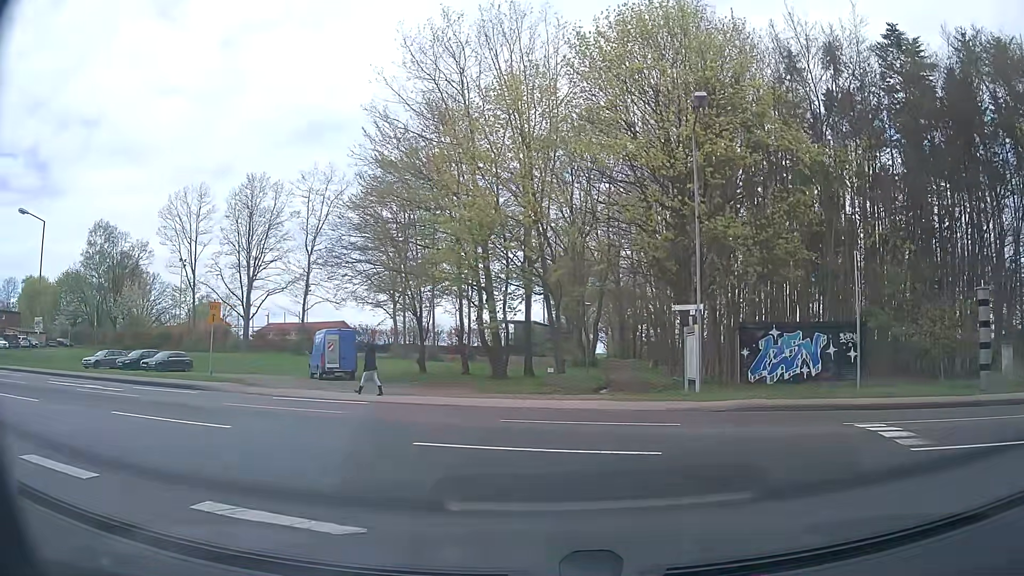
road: unclassified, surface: asphalt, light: Day
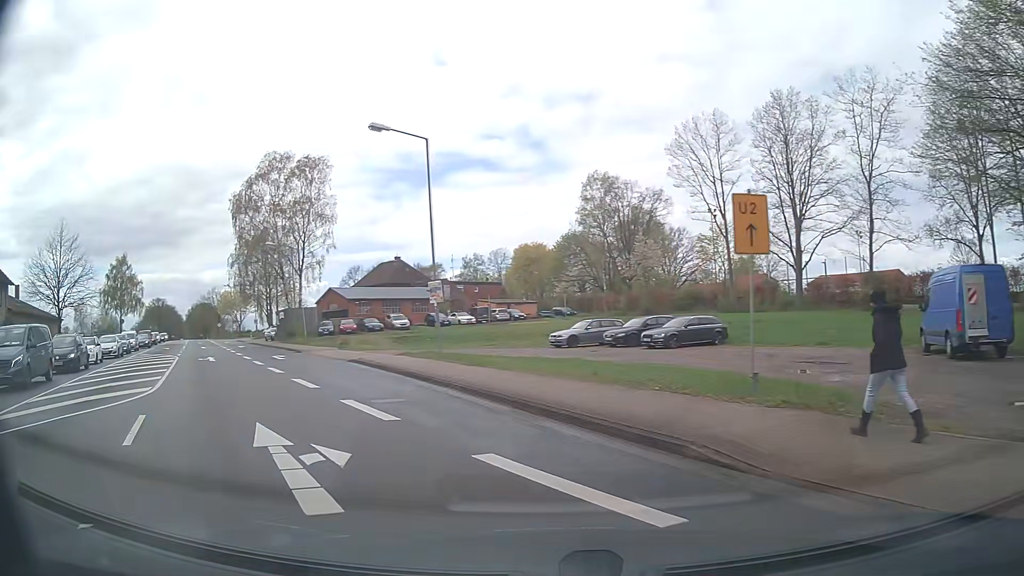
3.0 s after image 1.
(-5.9, +15.6) m; -45°
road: primary
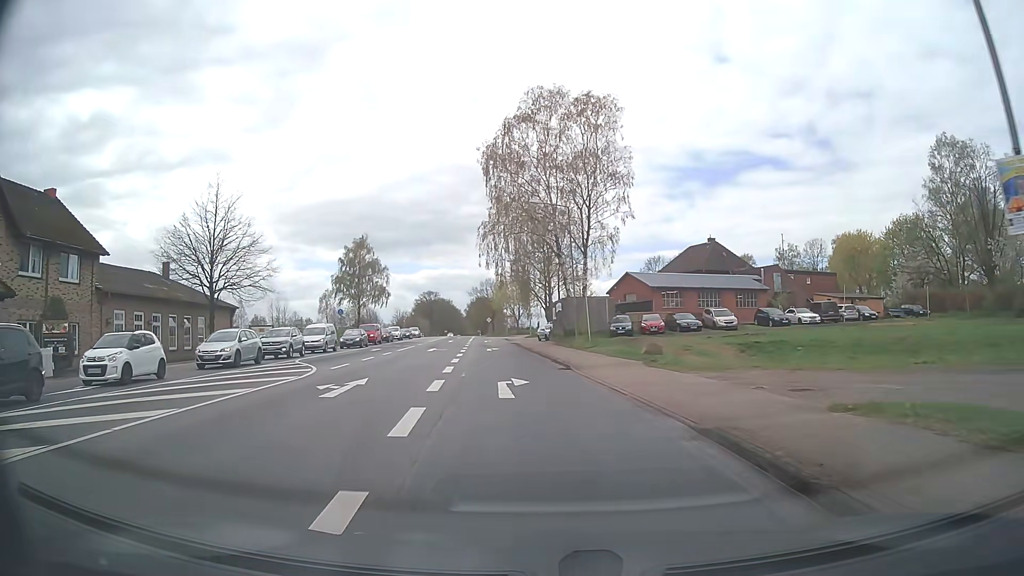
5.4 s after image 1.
(-5.6, +19.3) m; -25°
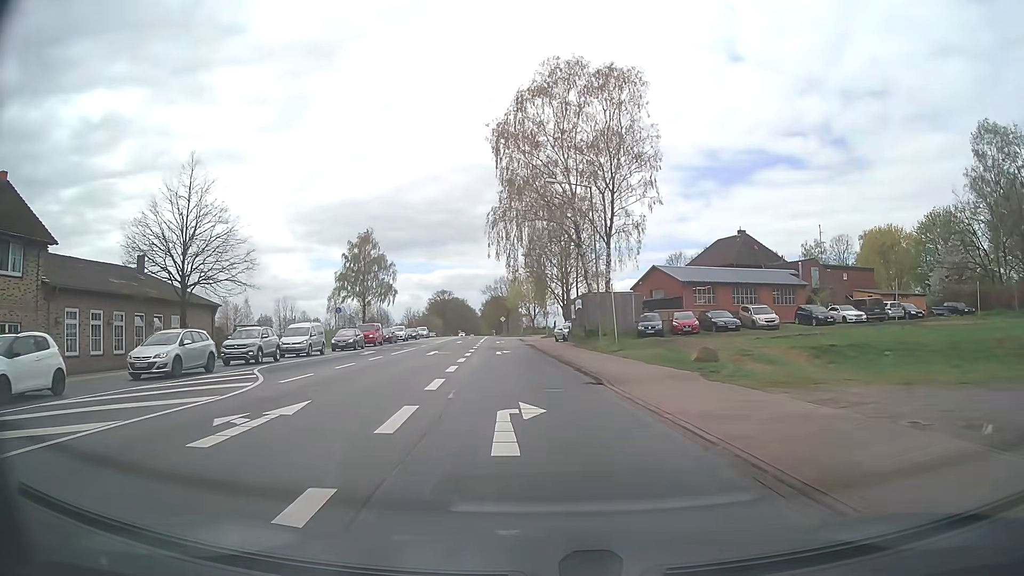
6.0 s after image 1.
(-0.1, +6.0) m; -1°
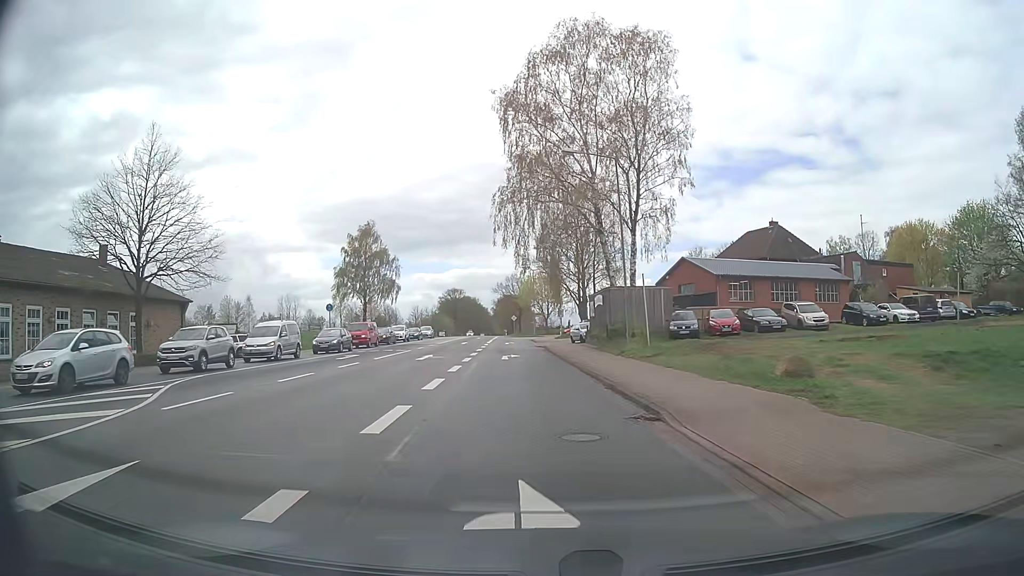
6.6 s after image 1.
(-0.1, +6.4) m; -2°
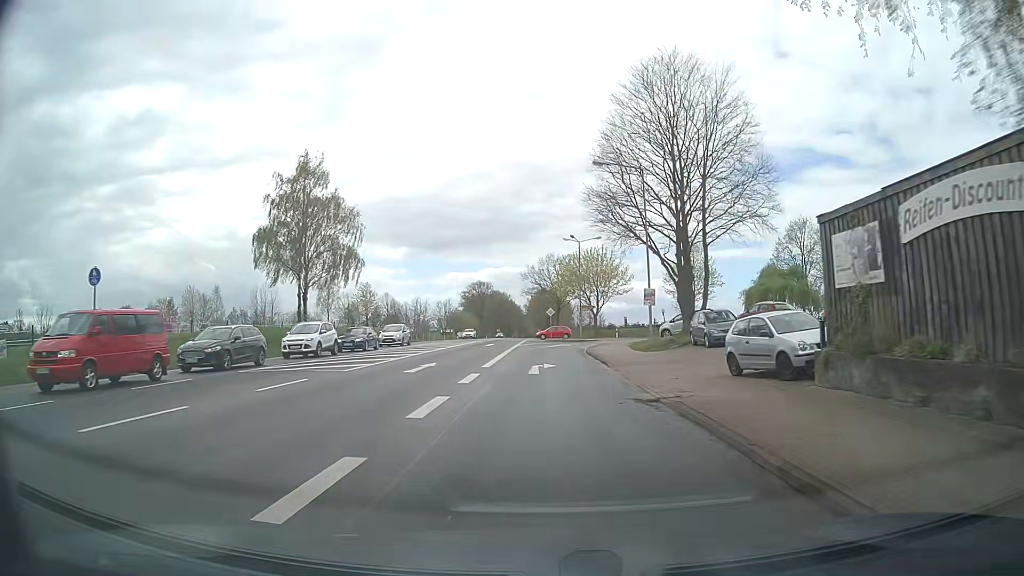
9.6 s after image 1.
(-1.5, +35.4) m; -3°
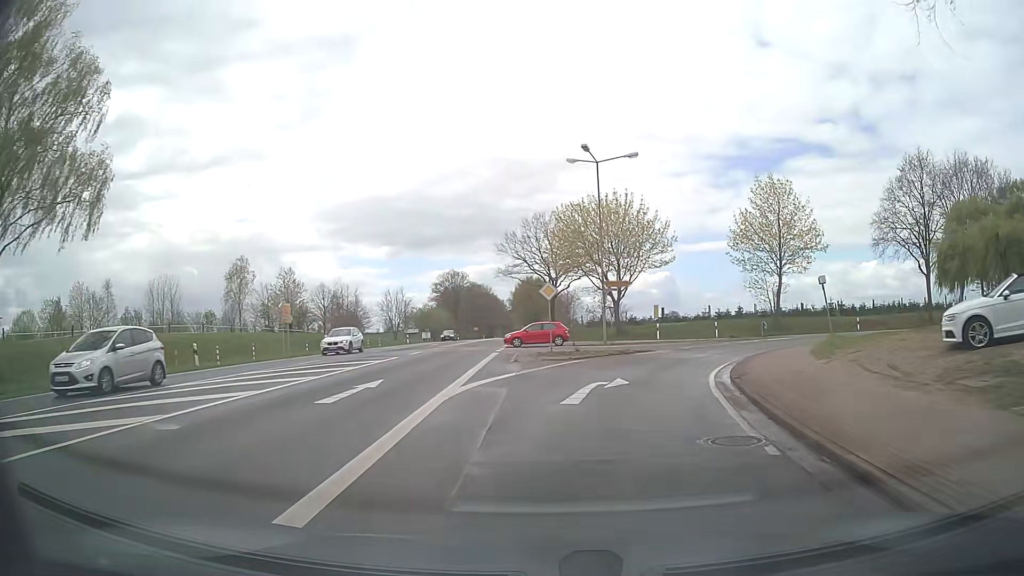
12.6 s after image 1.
(0.0, +33.8) m; +1°
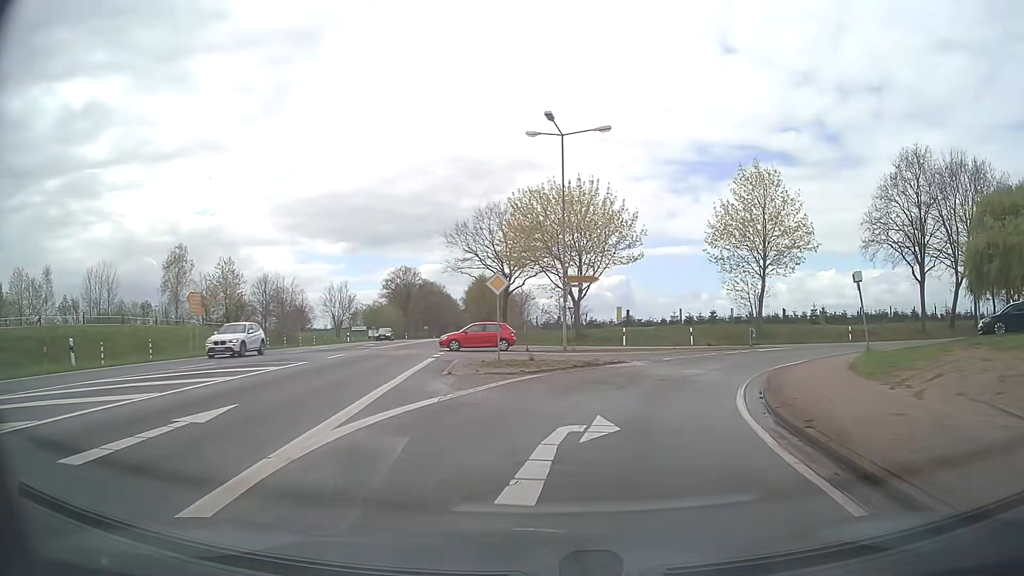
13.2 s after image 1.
(+0.1, +6.0) m; +4°
